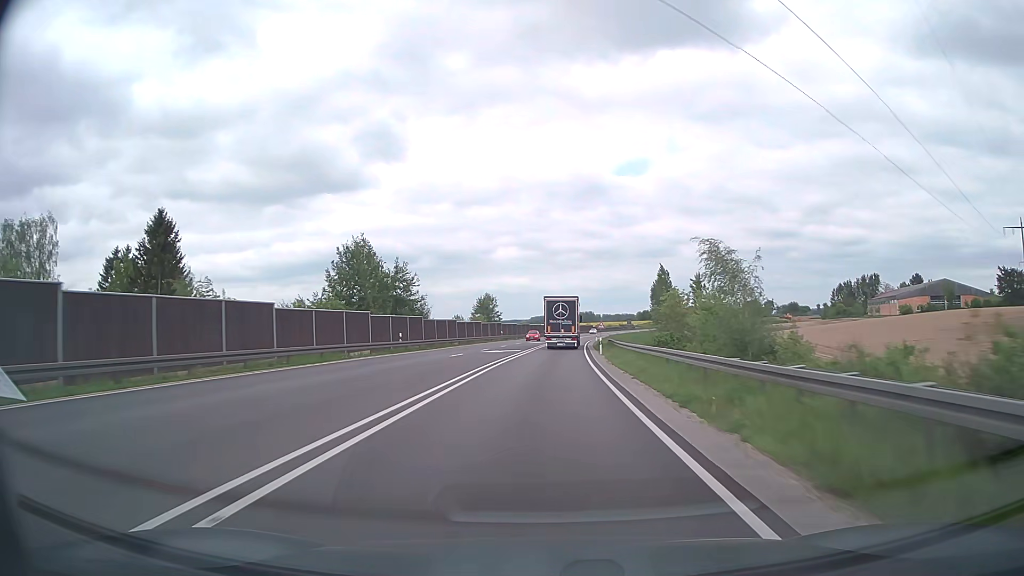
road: trunk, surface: asphalt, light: Day
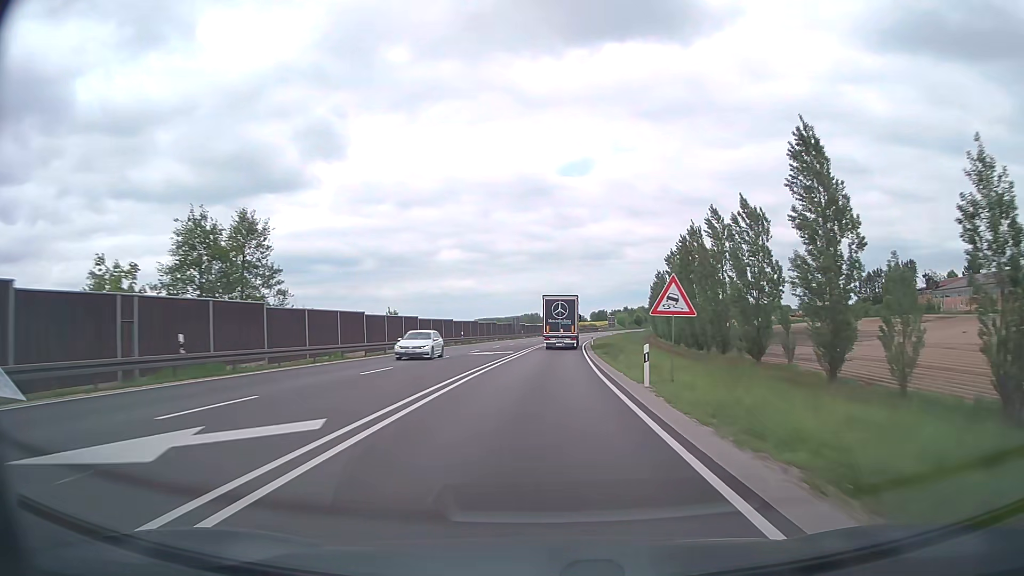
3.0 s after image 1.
(+3.3, +76.3) m; +5°
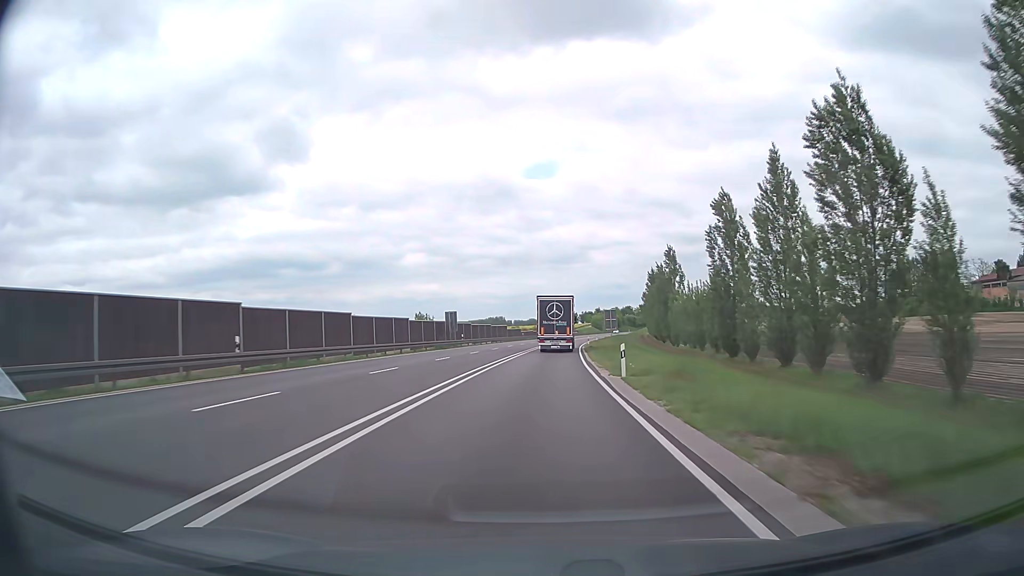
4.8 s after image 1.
(+1.3, +46.5) m; +3°
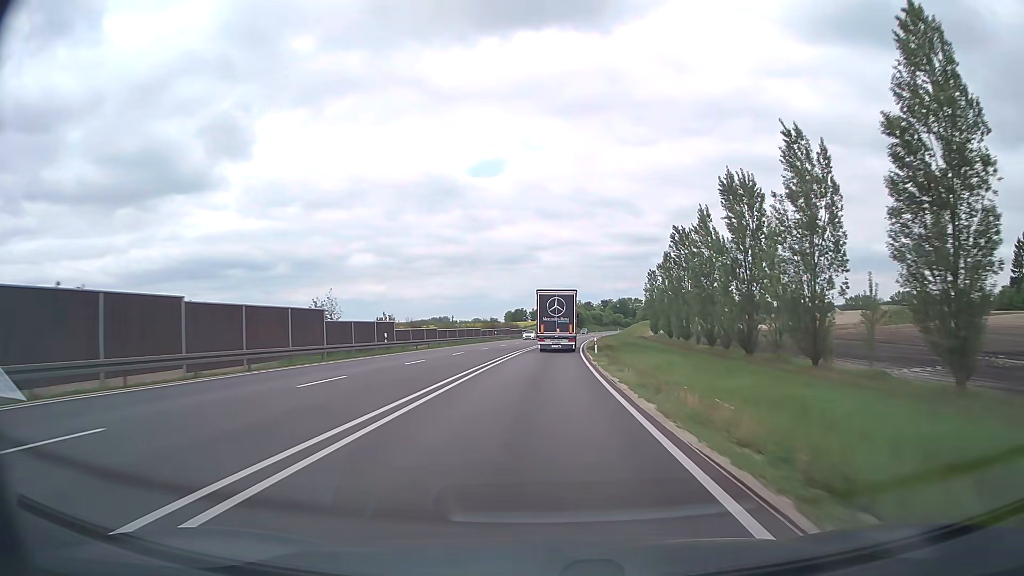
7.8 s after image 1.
(+3.2, +78.8) m; +5°
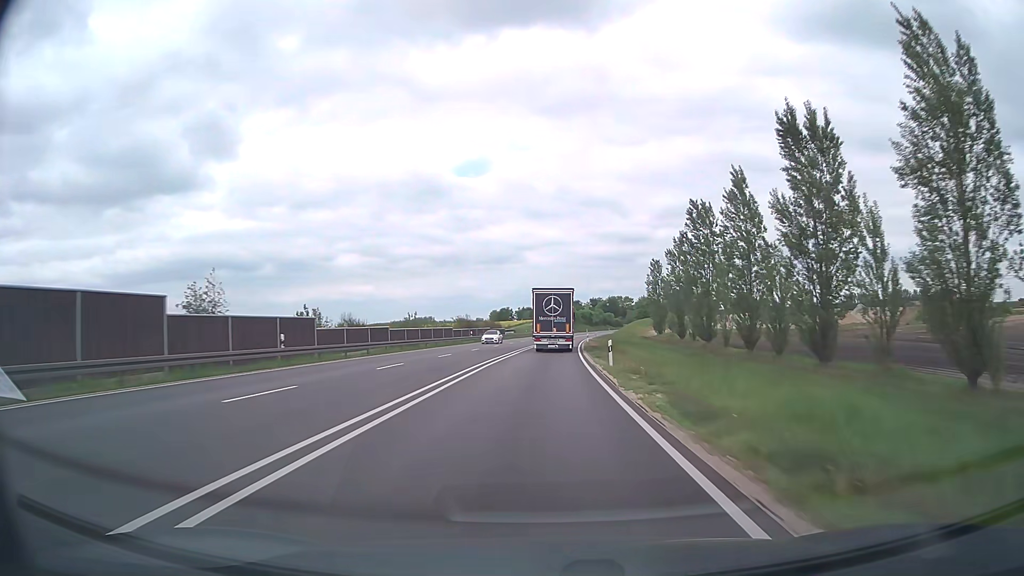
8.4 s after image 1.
(+0.1, +15.9) m; +1°
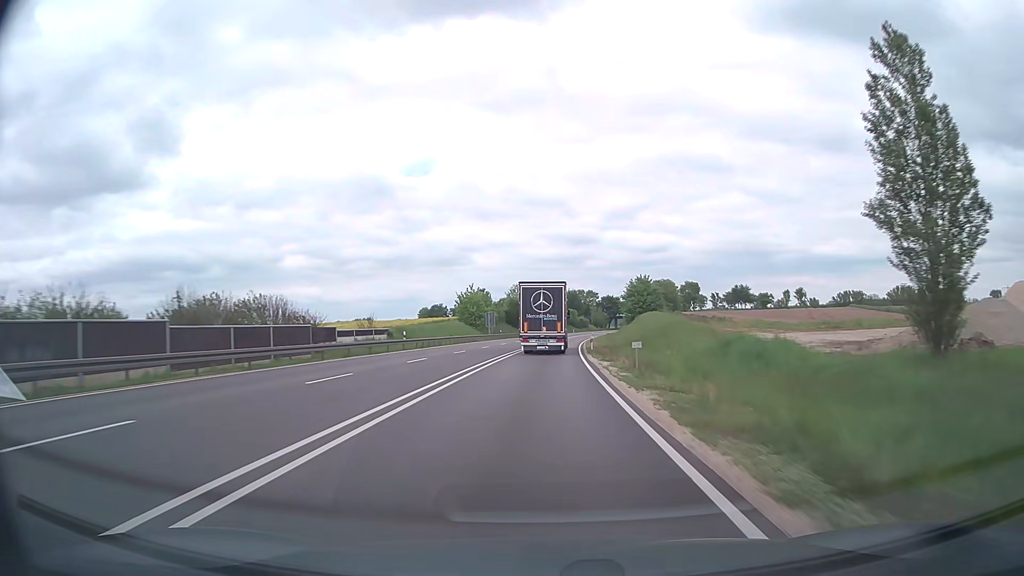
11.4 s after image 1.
(+2.8, +79.0) m; +4°
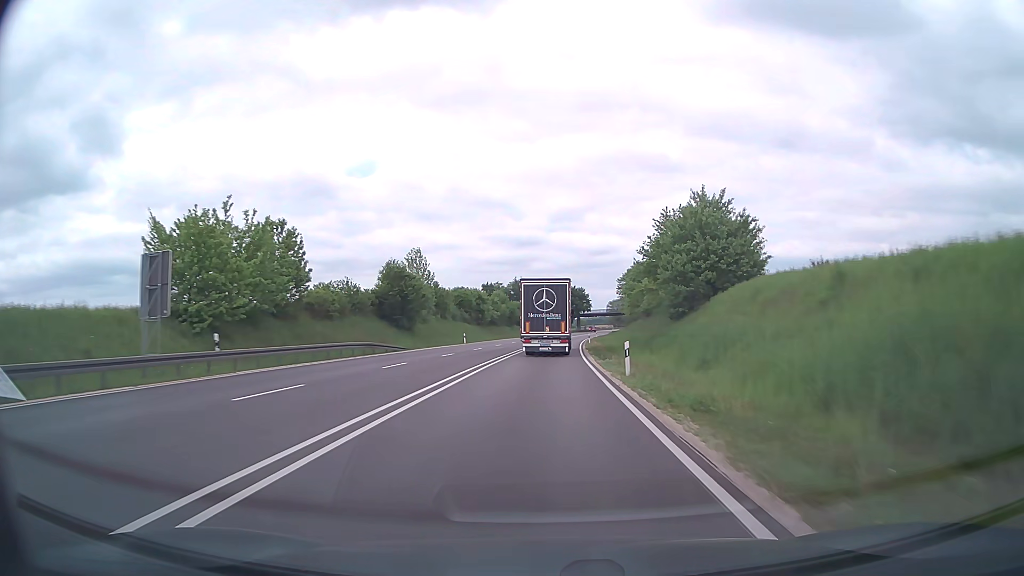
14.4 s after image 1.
(+2.9, +75.9) m; +4°
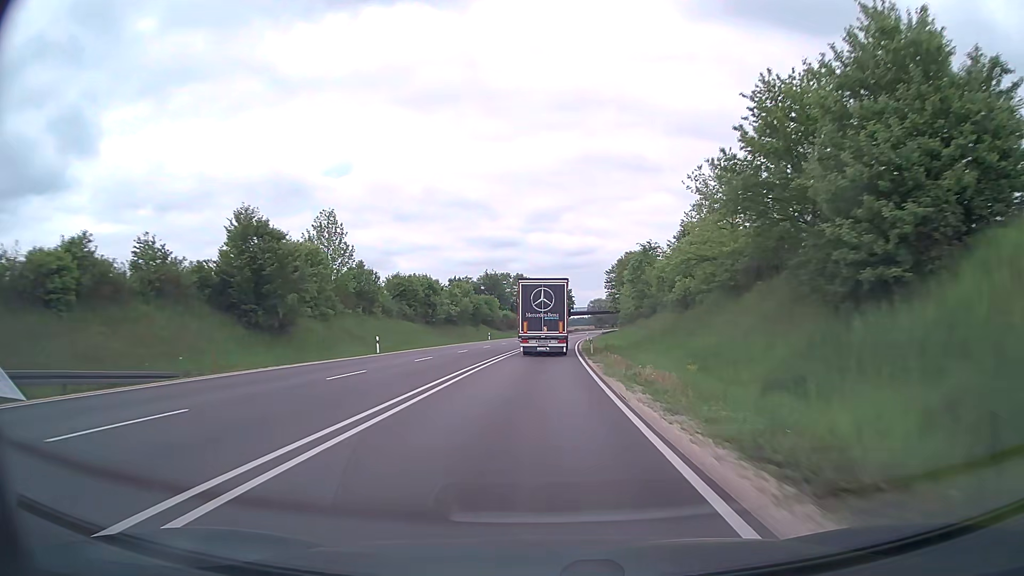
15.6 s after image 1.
(+0.5, +29.6) m; +2°
(0, +10) (0, +20) (0, +30) (+1, +40) (+1, +50) (+2, +60) (+2, +70) (+3, +80) (+4, +90) (+5, +100) m
